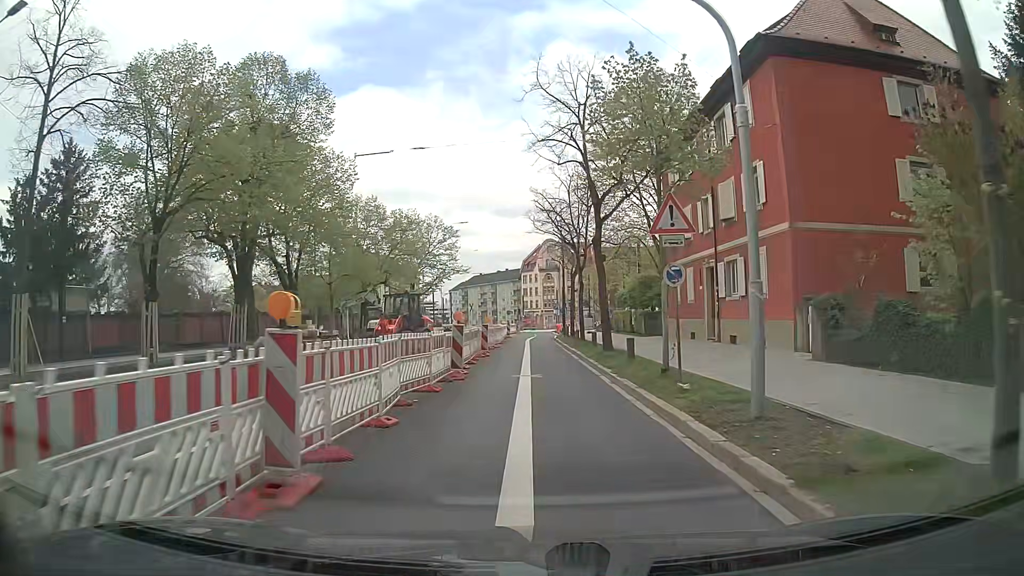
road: secondary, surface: asphalt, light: Day
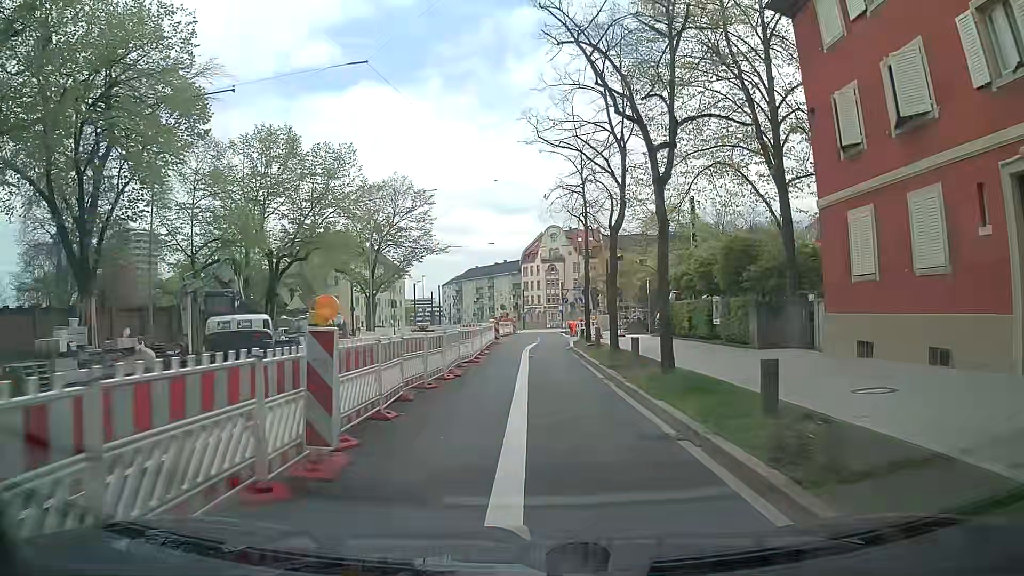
(+0.1, +21.0) m; +1°
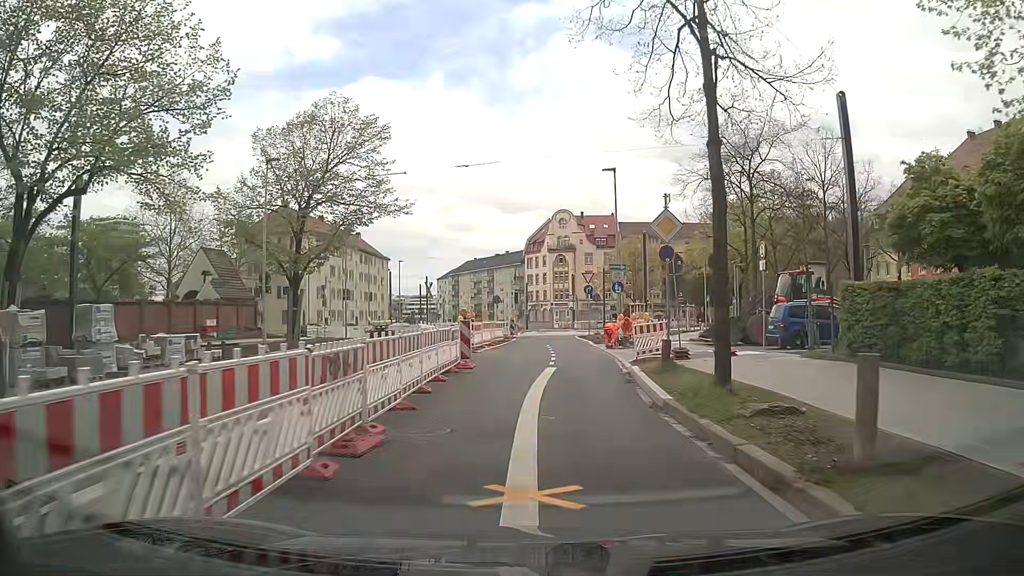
(-0.3, +20.8) m; -1°
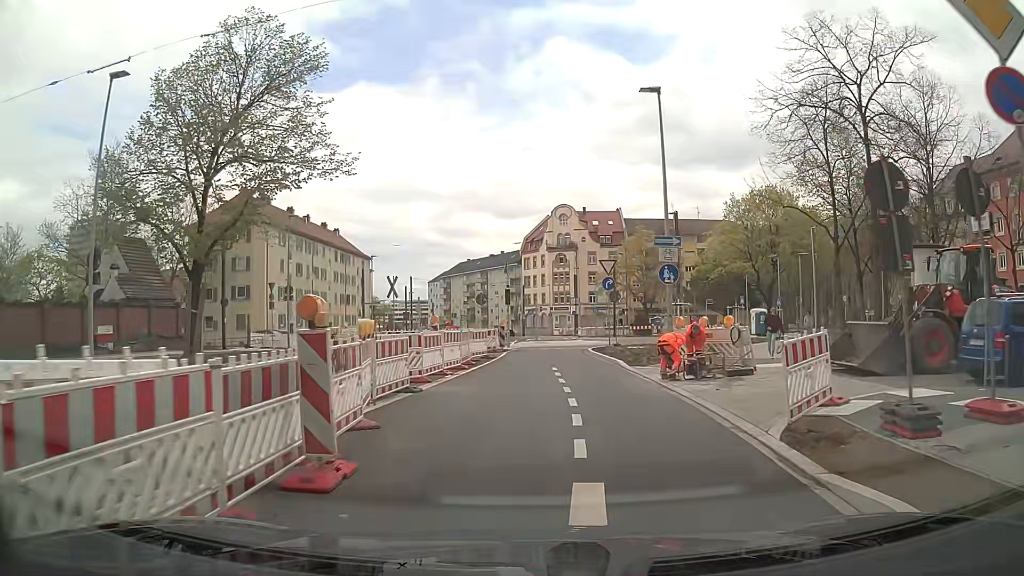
(0.0, +12.2) m; 0°
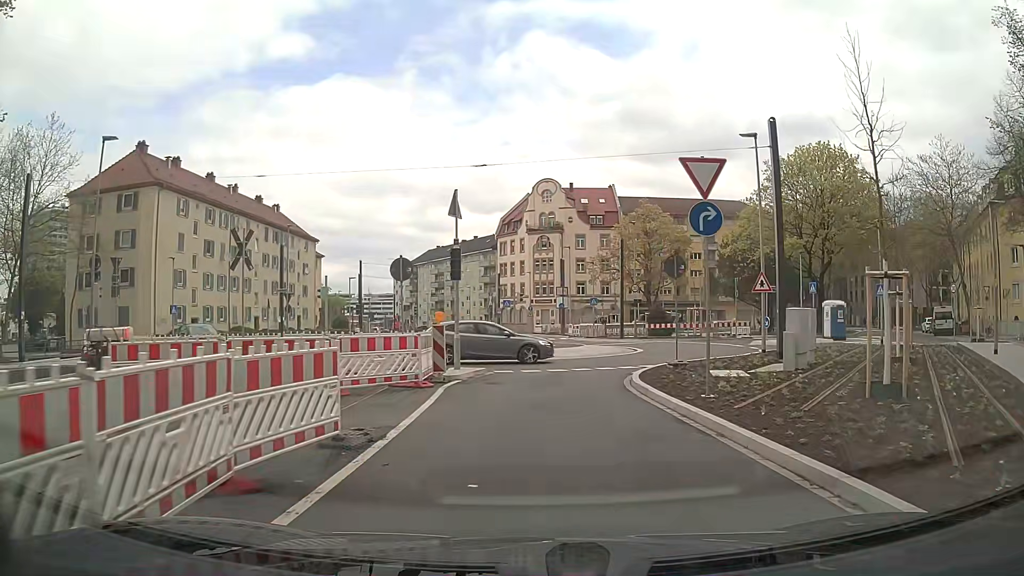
(+0.1, +18.3) m; +2°
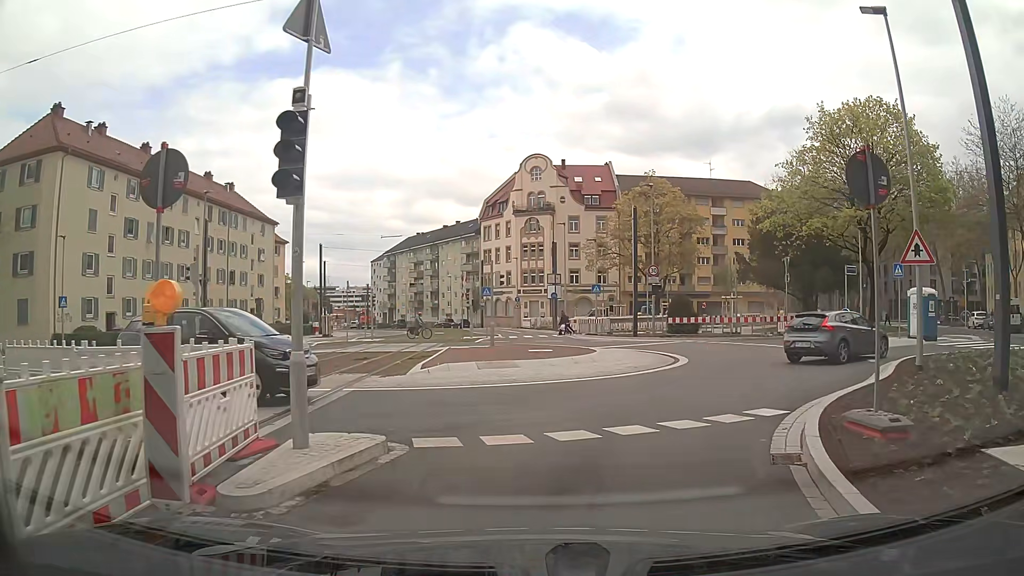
(+0.2, +11.0) m; +2°
